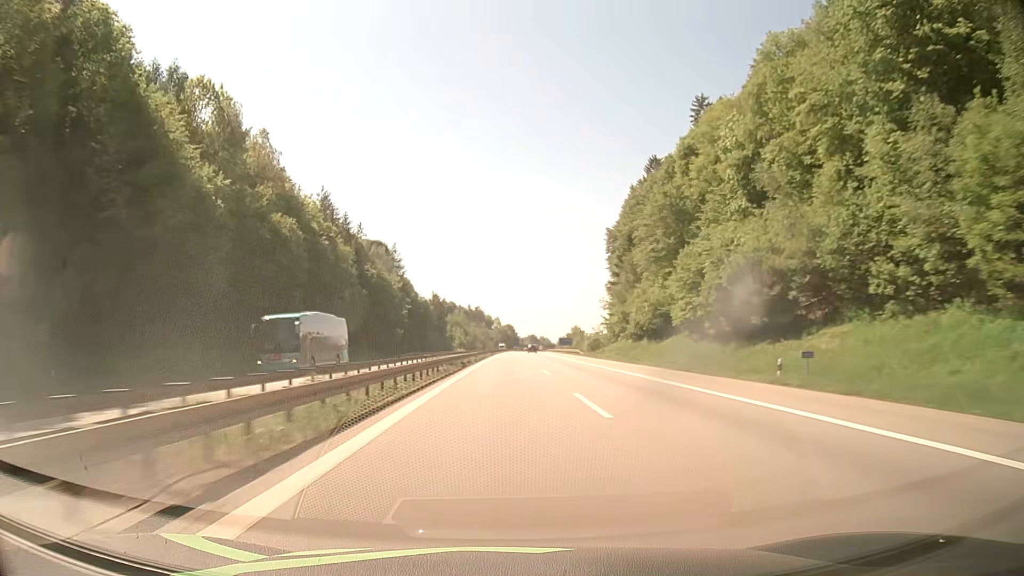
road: motorway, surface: asphalt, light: Day
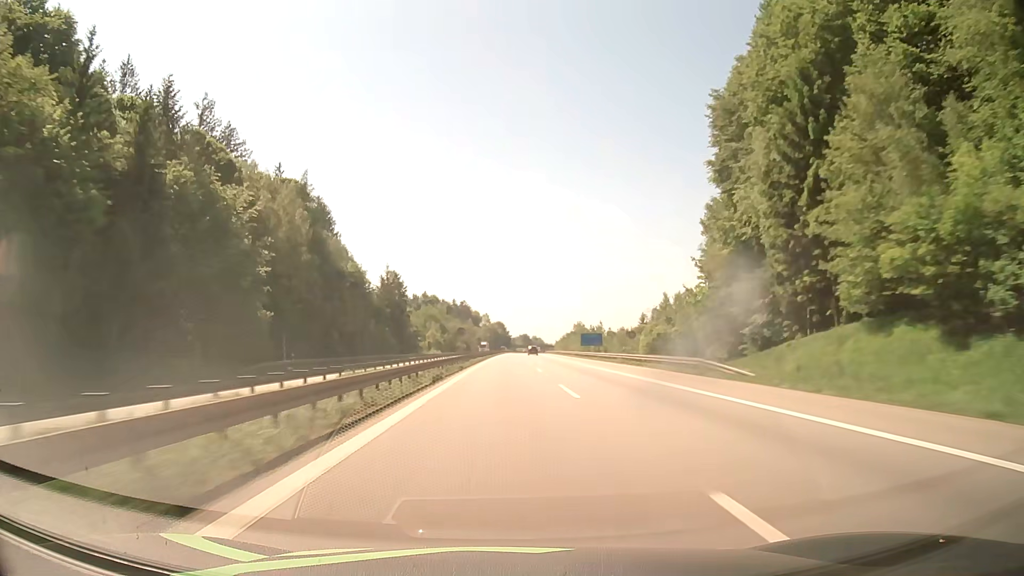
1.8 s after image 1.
(+0.5, +67.0) m; +1°
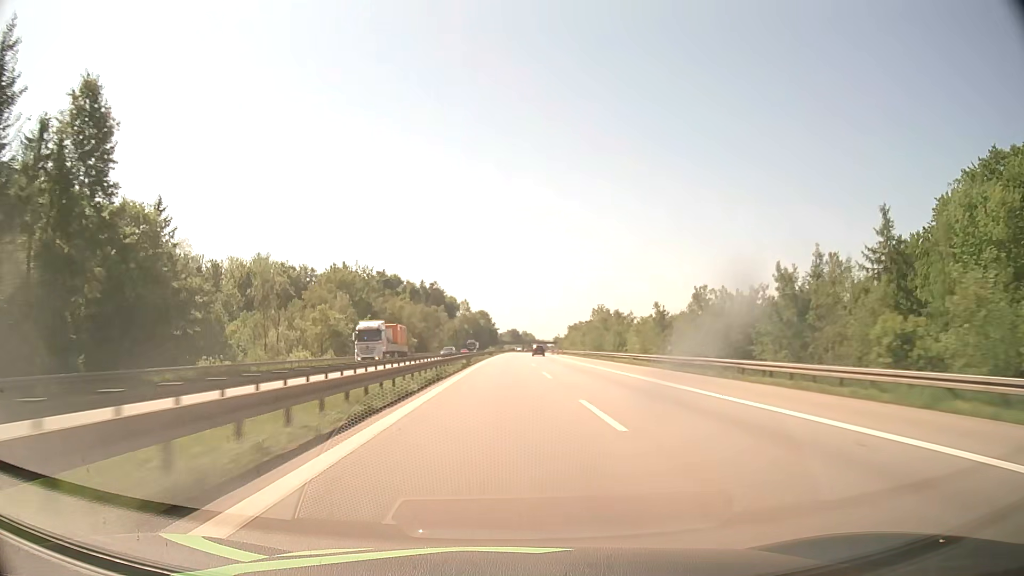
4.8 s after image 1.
(+1.3, +115.8) m; +1°
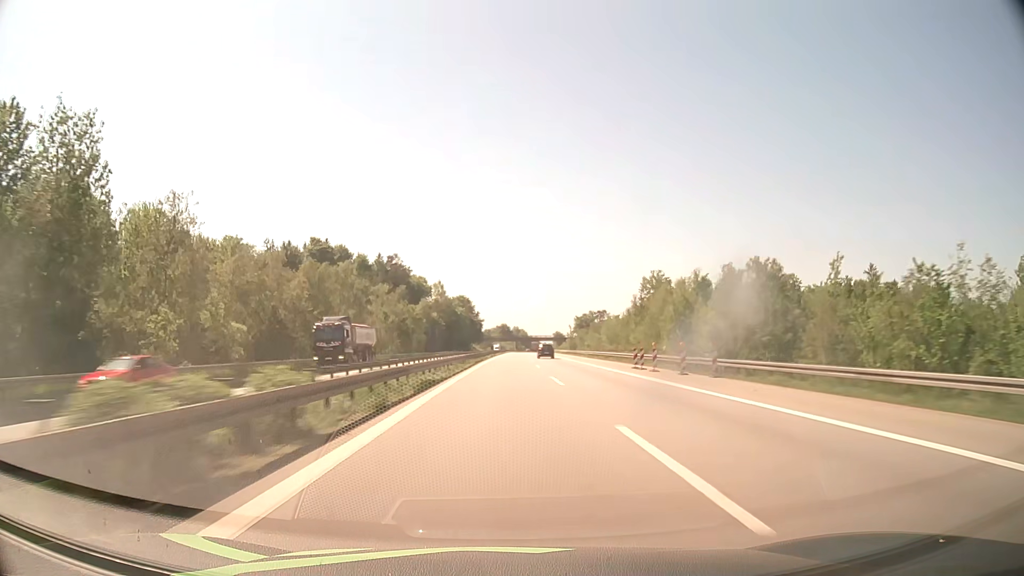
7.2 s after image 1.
(+1.0, +96.3) m; +1°
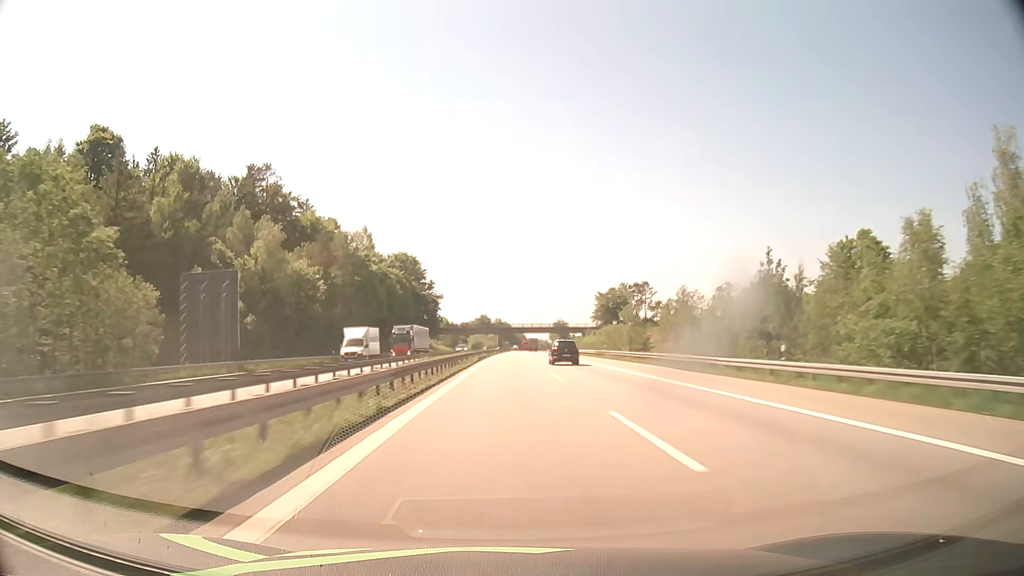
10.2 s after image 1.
(+1.6, +124.2) m; +1°
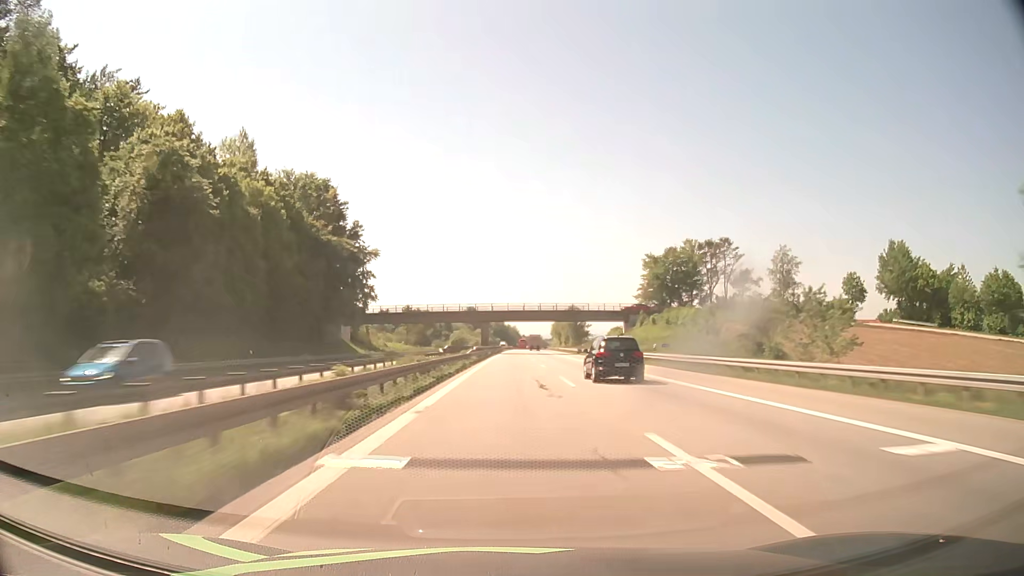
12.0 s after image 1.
(+0.5, +75.5) m; +1°
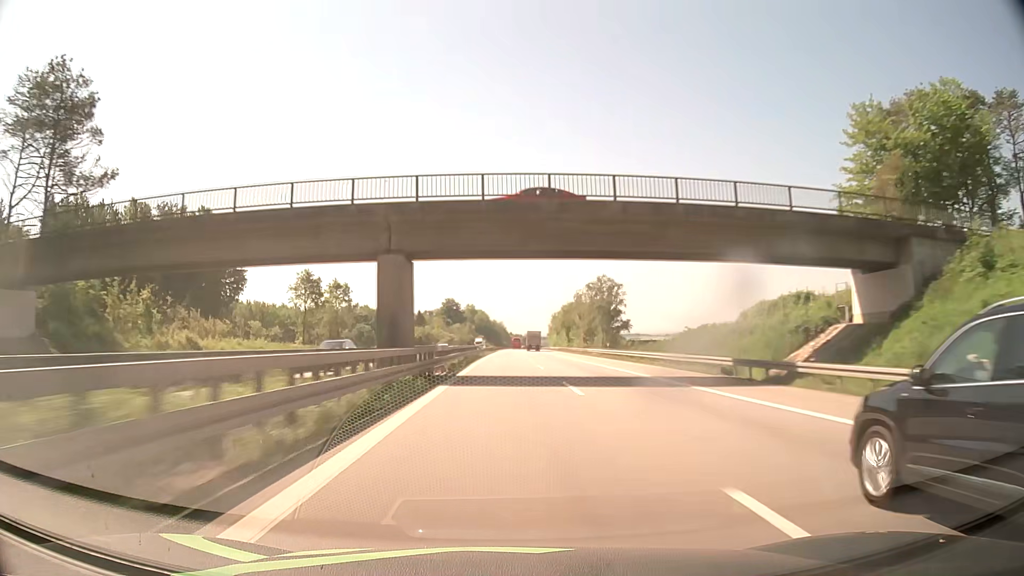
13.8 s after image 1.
(+0.5, +75.9) m; +1°
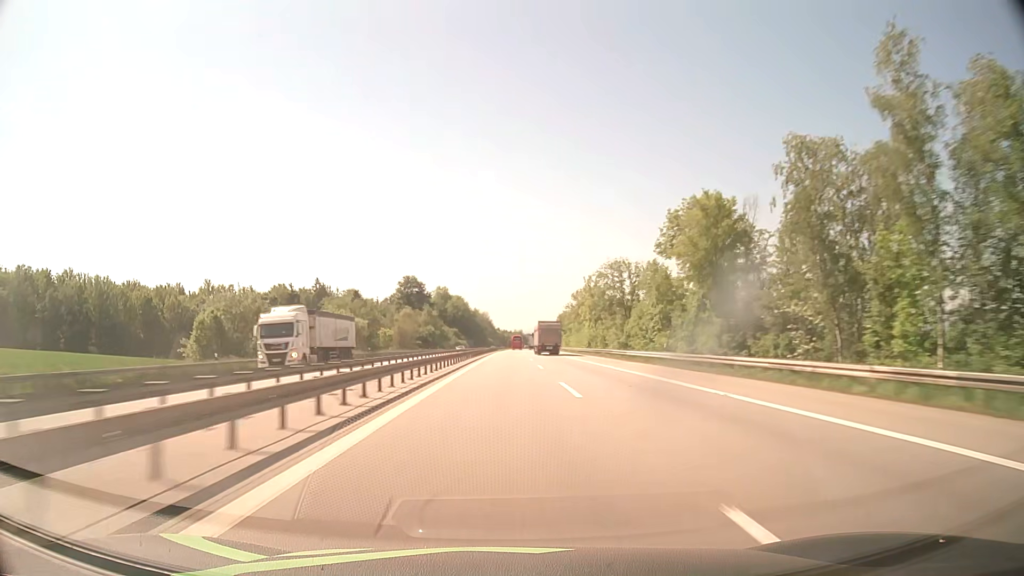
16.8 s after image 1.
(+1.4, +126.9) m; +1°
(0, +10) (0, +20) (0, +30) (0, +40) (0, +50) (0, +60) (0, +70) (0, +80) (+1, +90) (+1, +100) m
